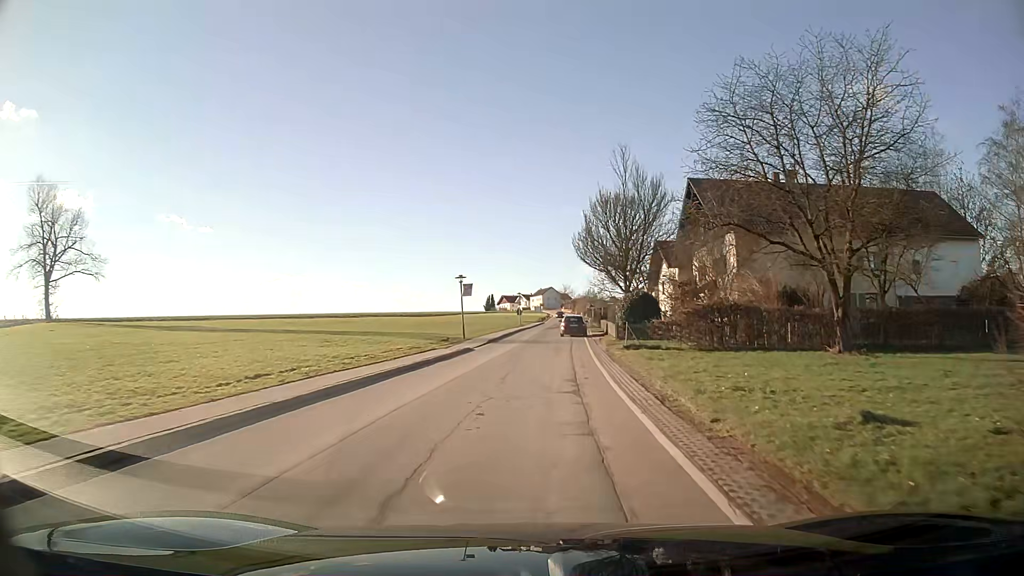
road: secondary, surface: asphalt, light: Day
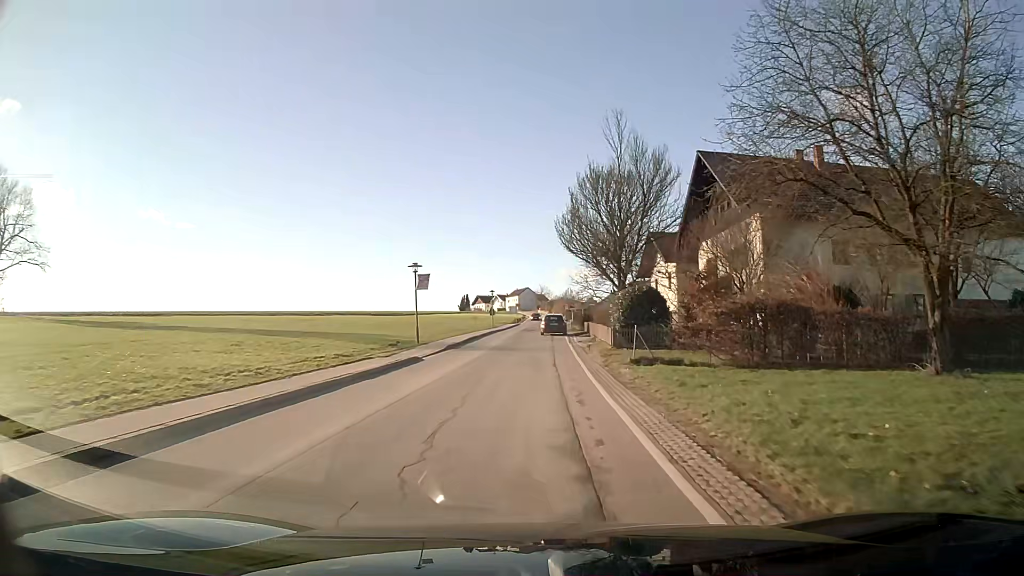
(+0.1, +8.1) m; +1°
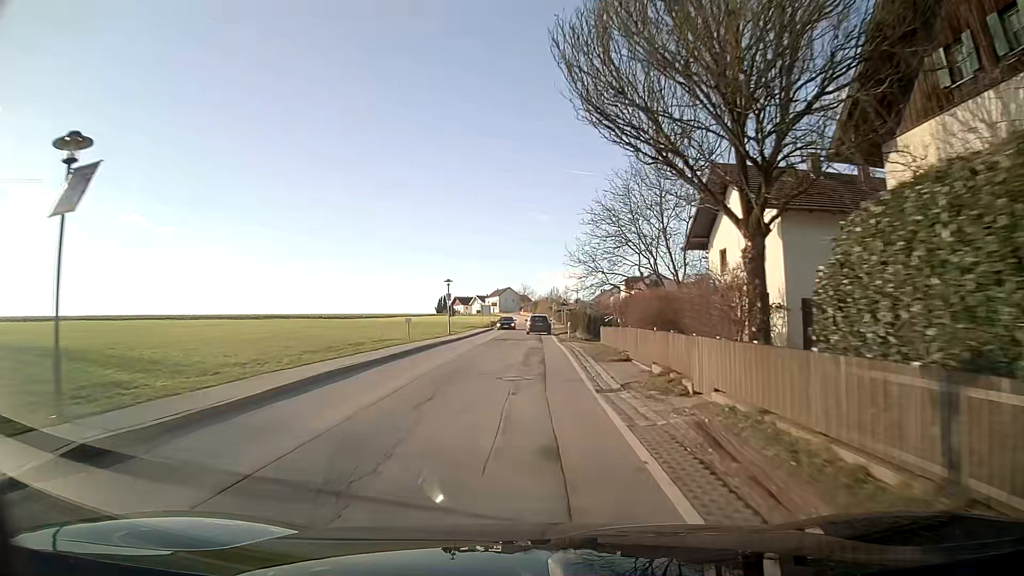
(+0.5, +24.2) m; +2°
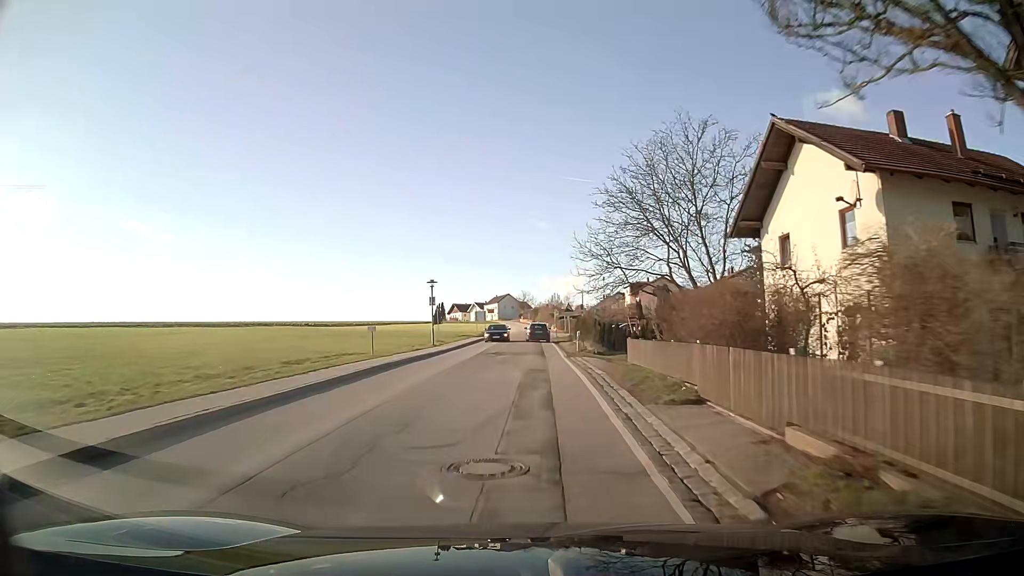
(0.0, +8.0) m; 0°
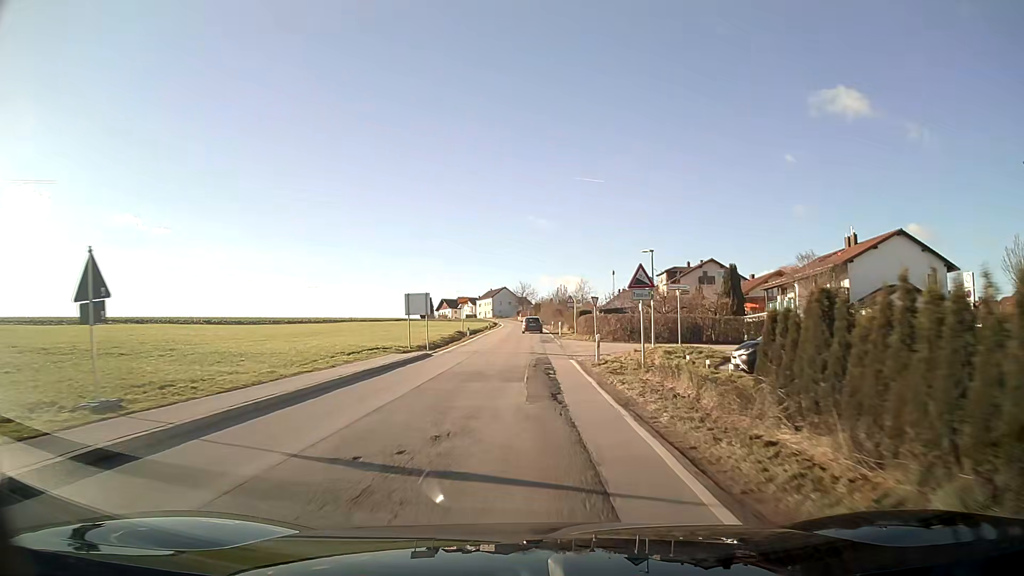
(-0.3, +38.9) m; 0°
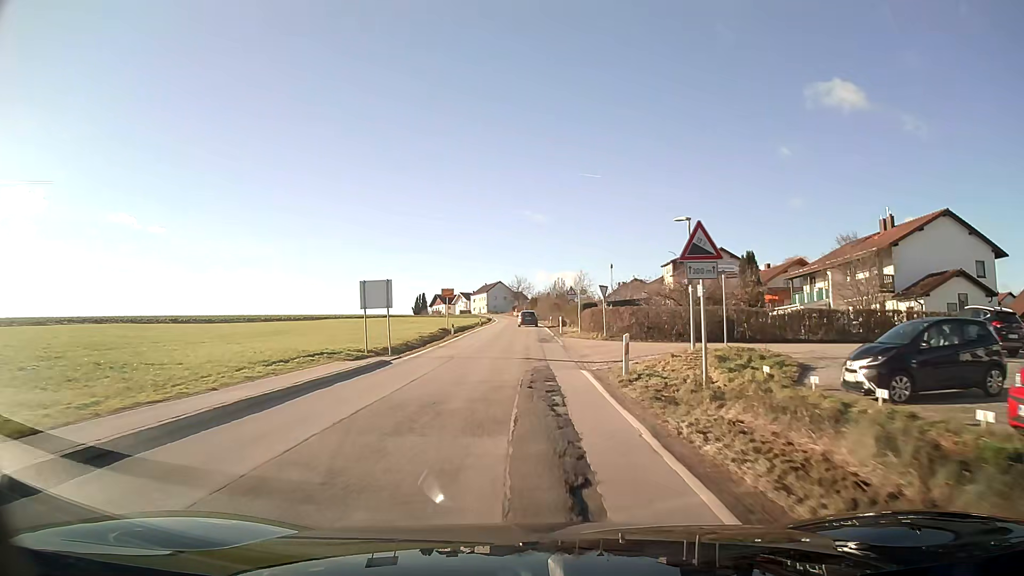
(0.0, +7.7) m; 0°
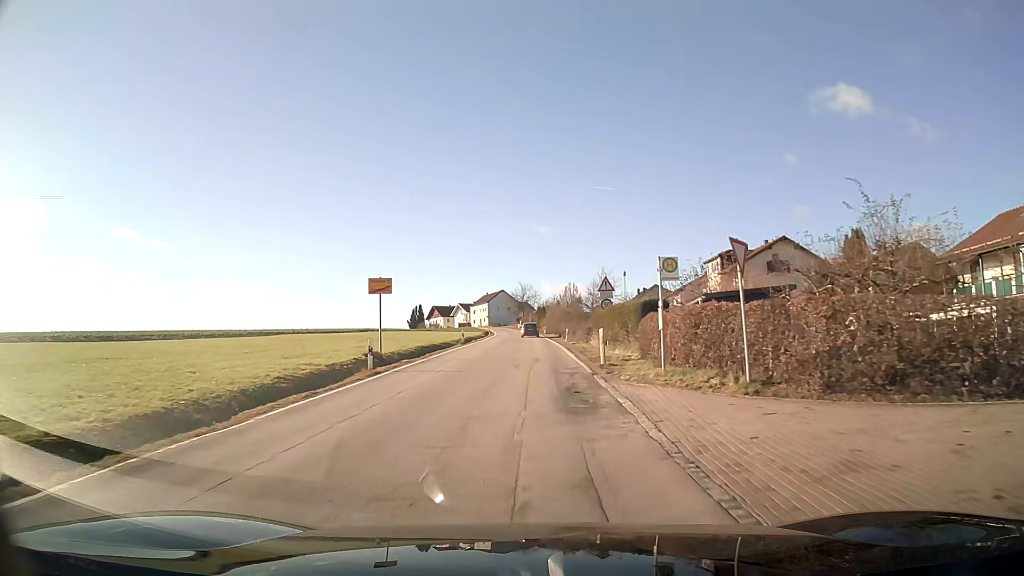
(-0.2, +23.1) m; -1°
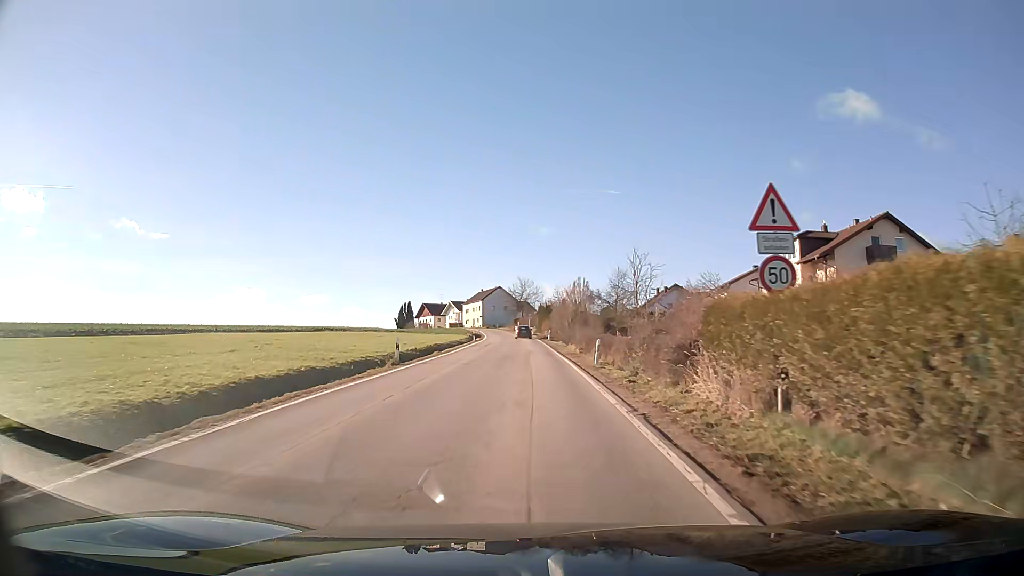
(0.0, +23.1) m; 0°
